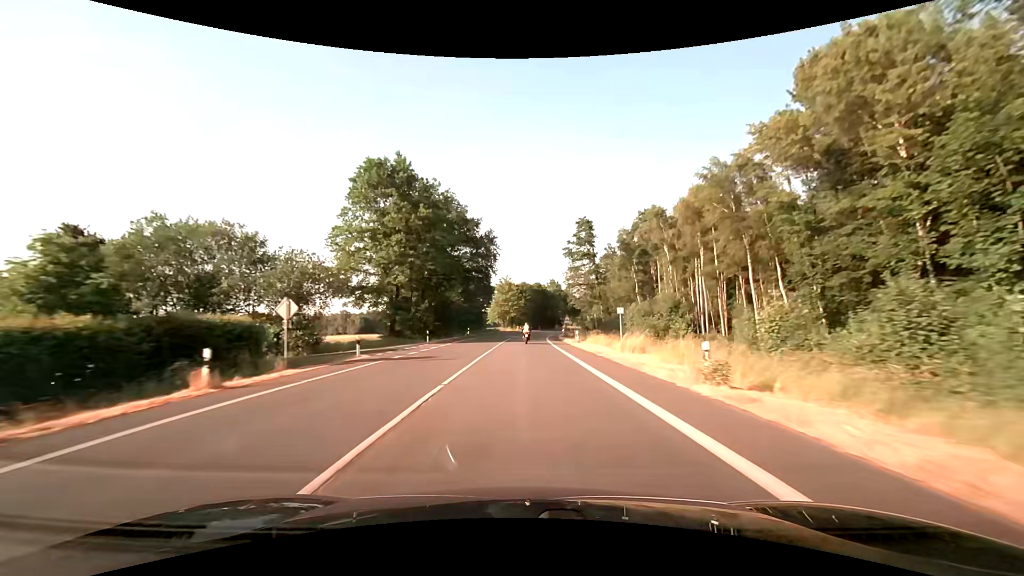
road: secondary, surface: asphalt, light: Day
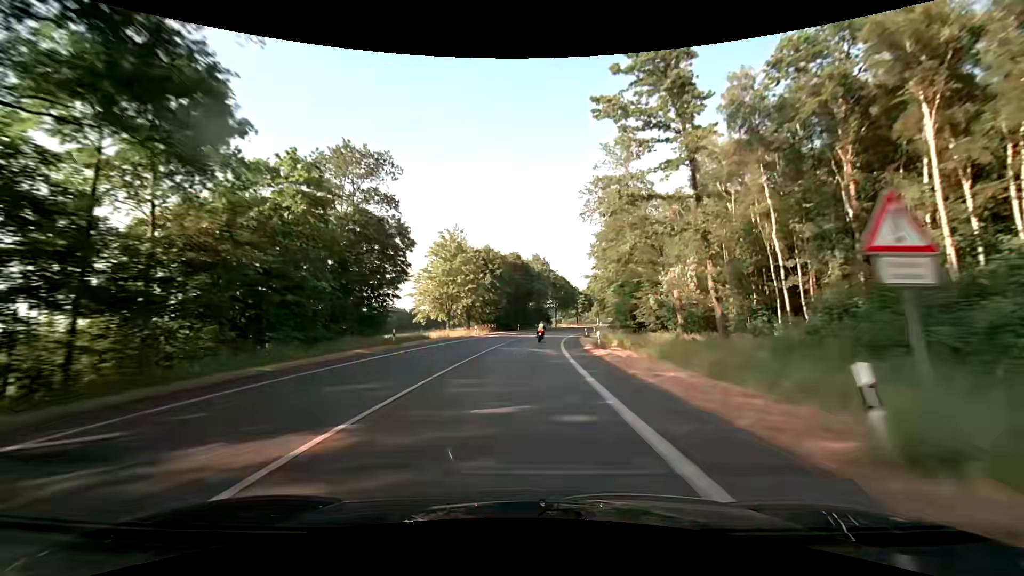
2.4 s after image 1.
(+1.1, +58.1) m; +3°
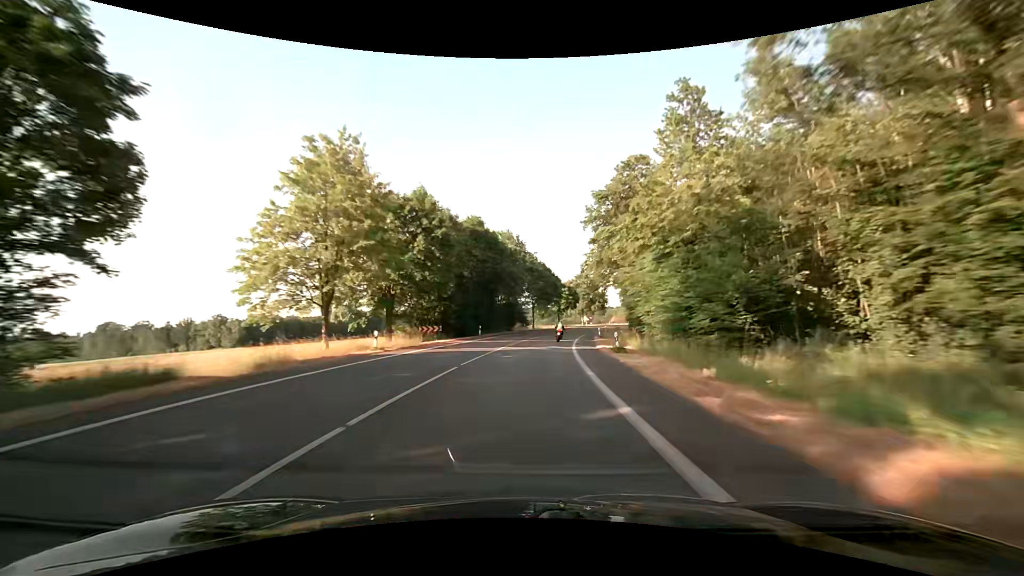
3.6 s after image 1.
(+0.5, +29.4) m; +3°
(0, +10) (+1, +20) (+1, +30) (+2, +40) (+4, +50) (+5, +60) (+7, +69) (+10, +79) (+12, +89) (+15, +98) m
